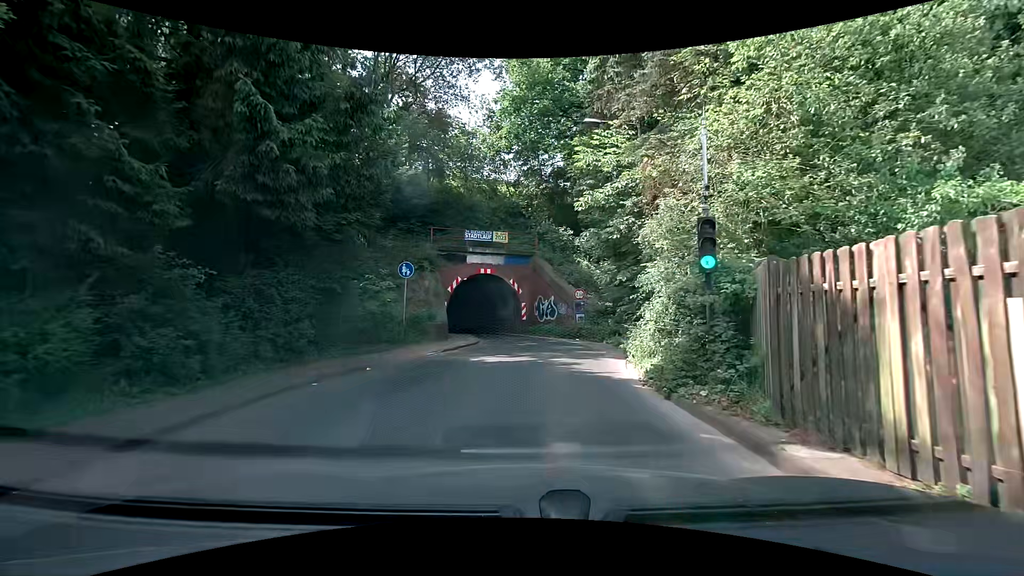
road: tertiary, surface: asphalt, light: Day
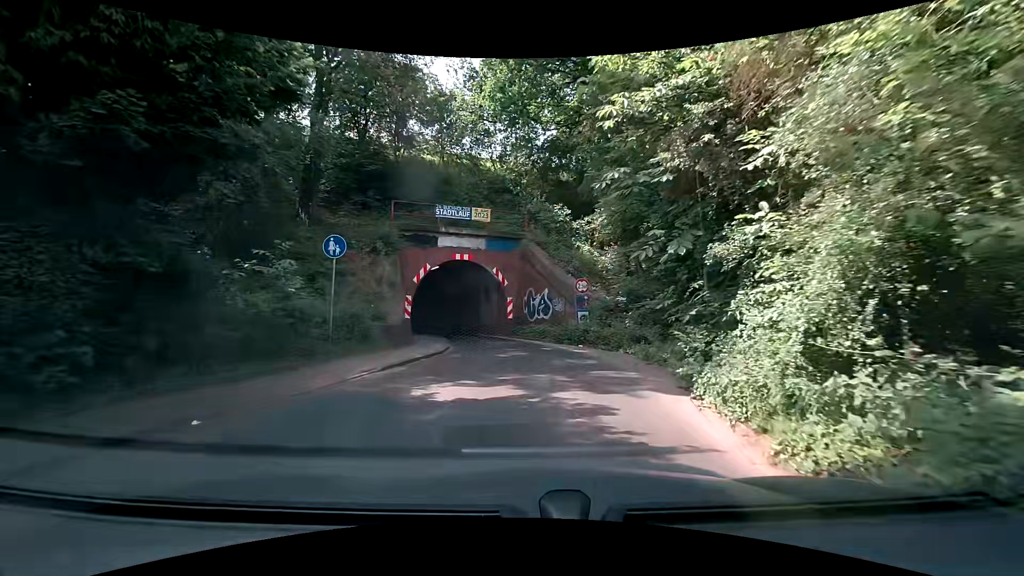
(0.0, +6.3) m; 0°
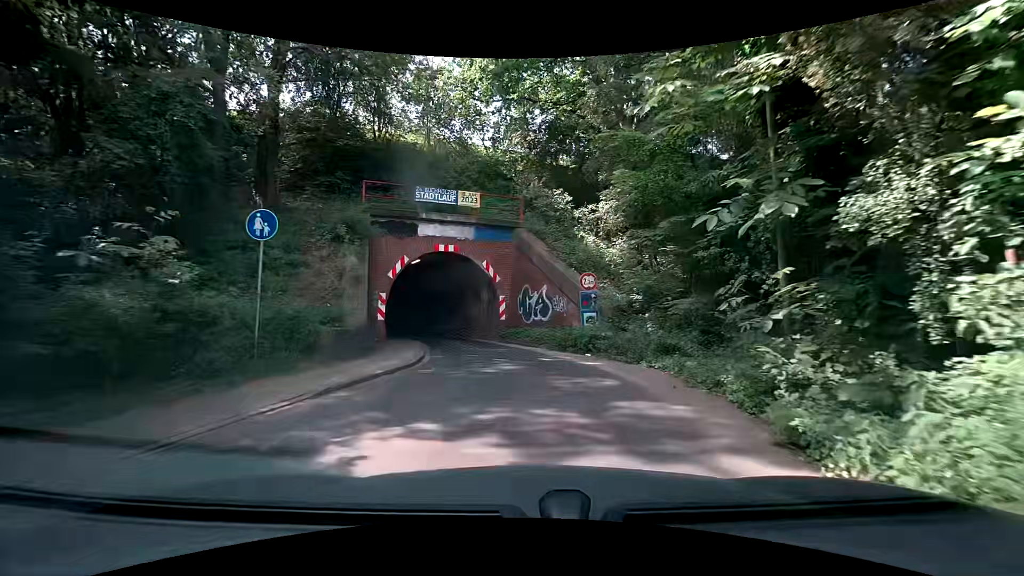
(+0.1, +3.4) m; 0°
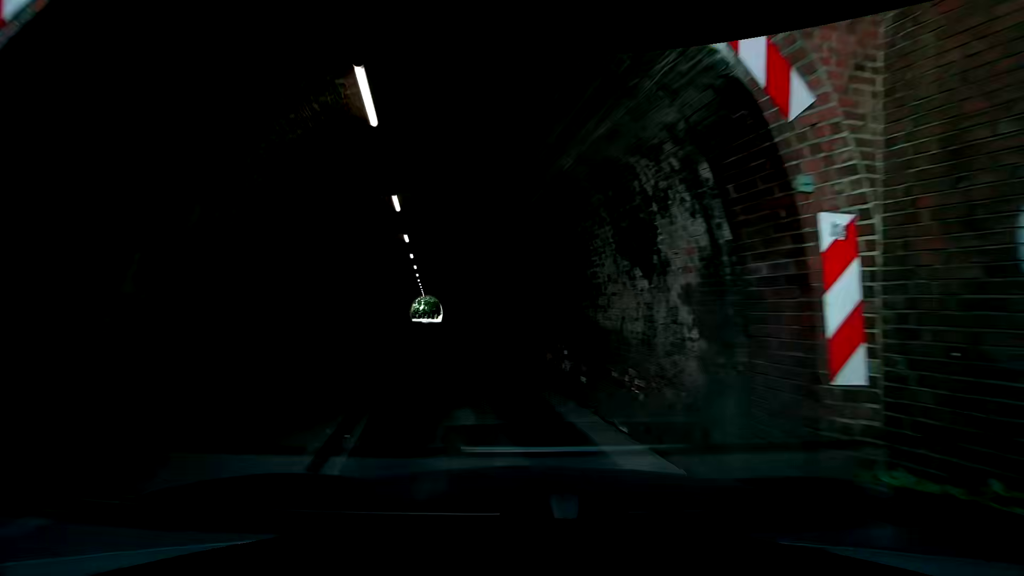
(-0.8, +17.9) m; -12°
